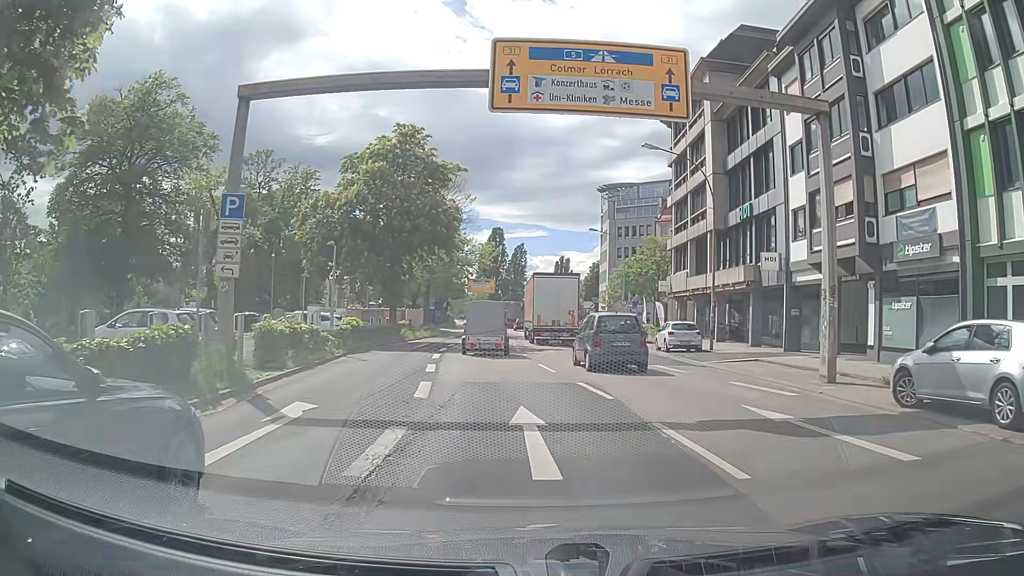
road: primary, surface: asphalt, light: Day
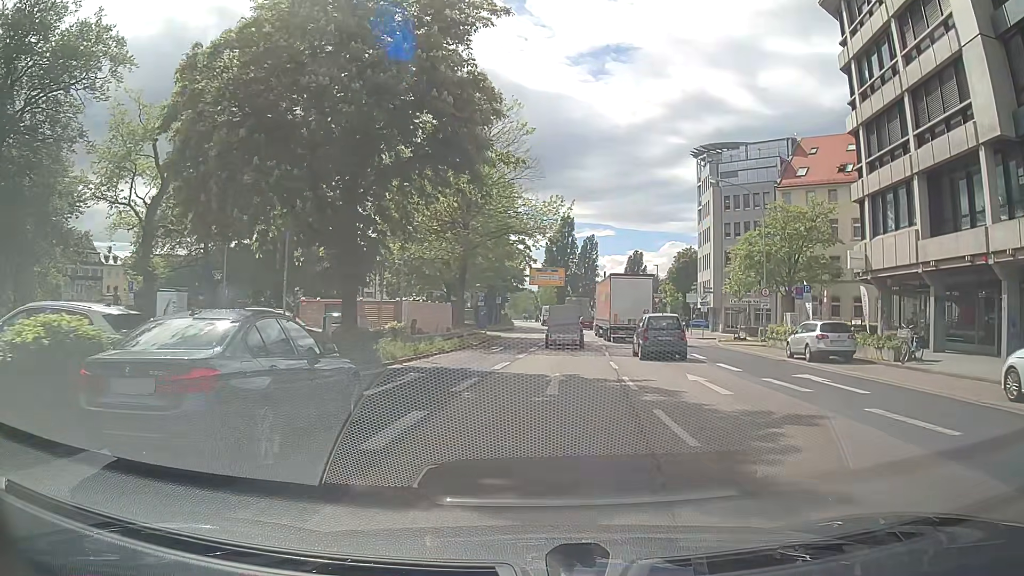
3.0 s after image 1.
(-1.4, +22.9) m; -6°
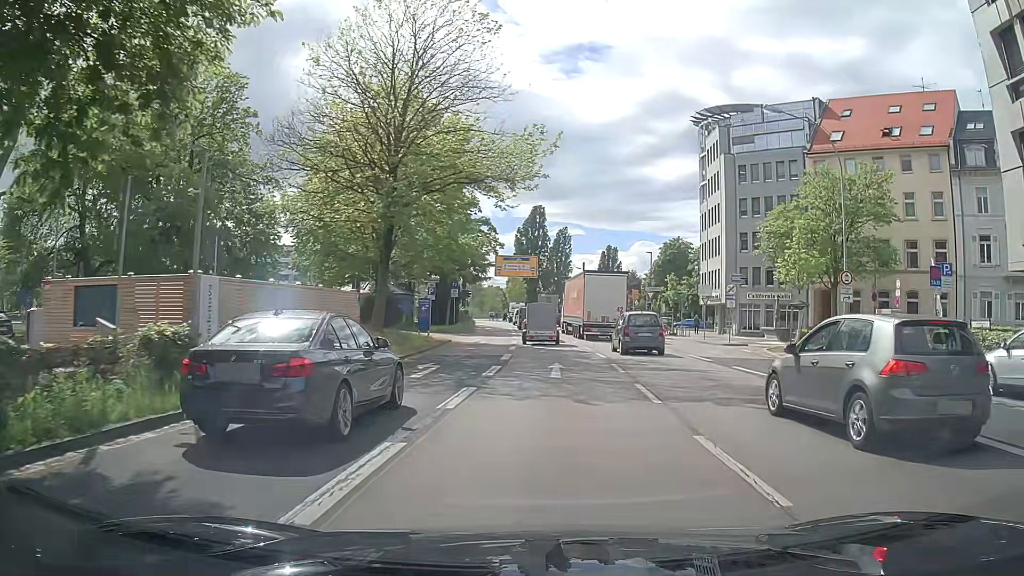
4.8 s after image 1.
(+0.3, +14.6) m; +3°
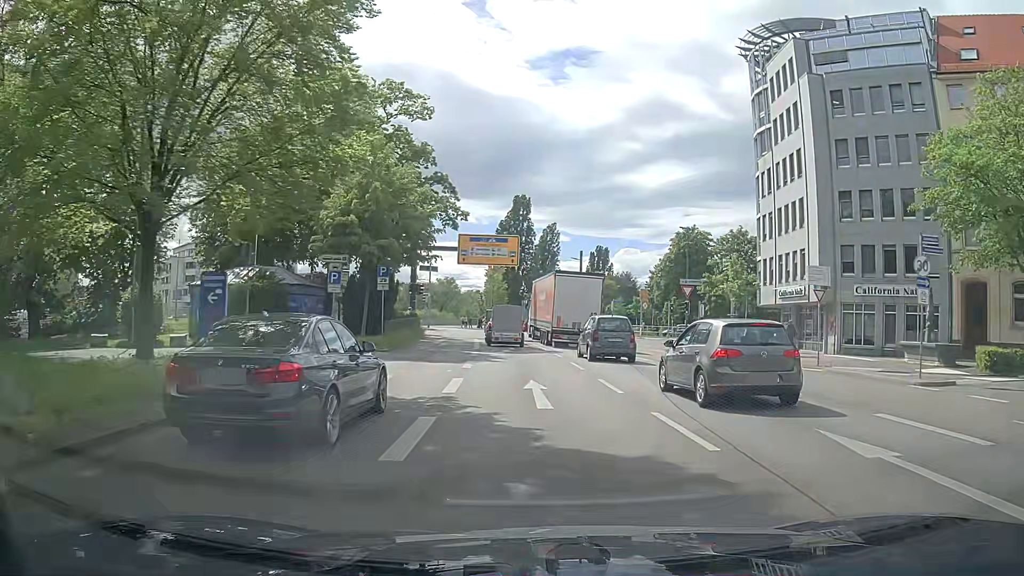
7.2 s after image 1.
(+0.2, +22.3) m; 0°
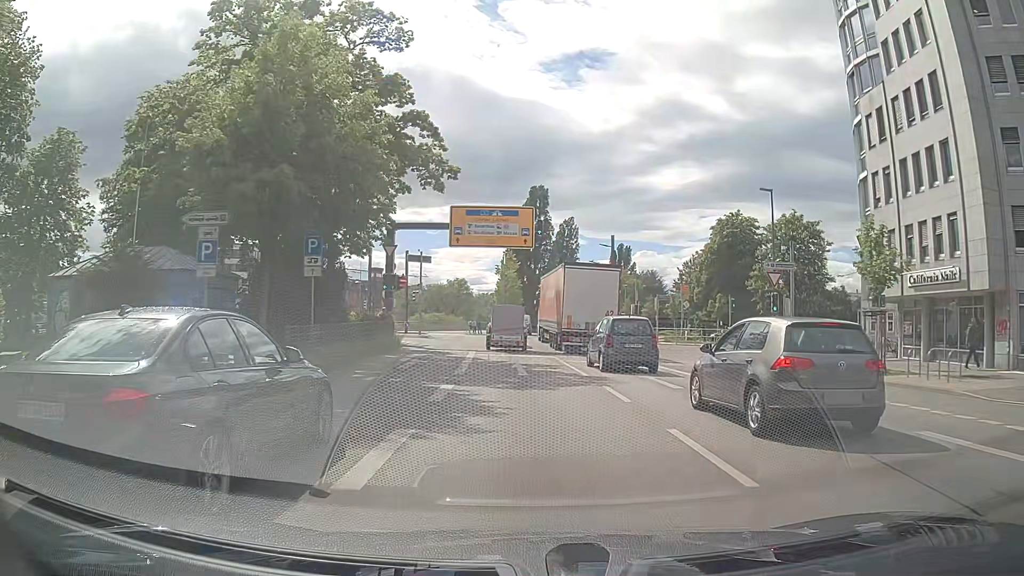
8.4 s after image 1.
(0.0, +13.8) m; -1°
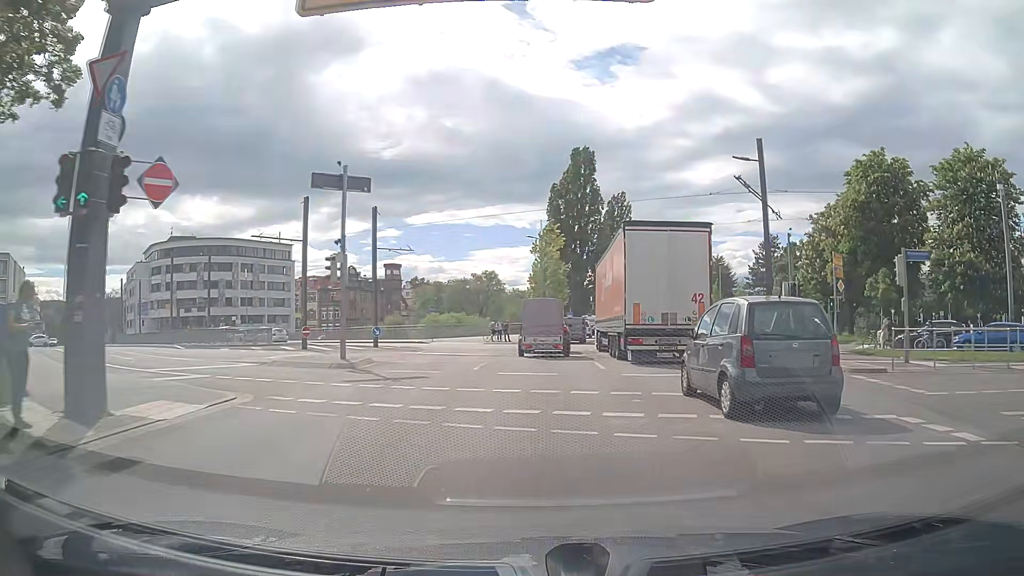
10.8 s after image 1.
(-1.2, +28.1) m; -3°
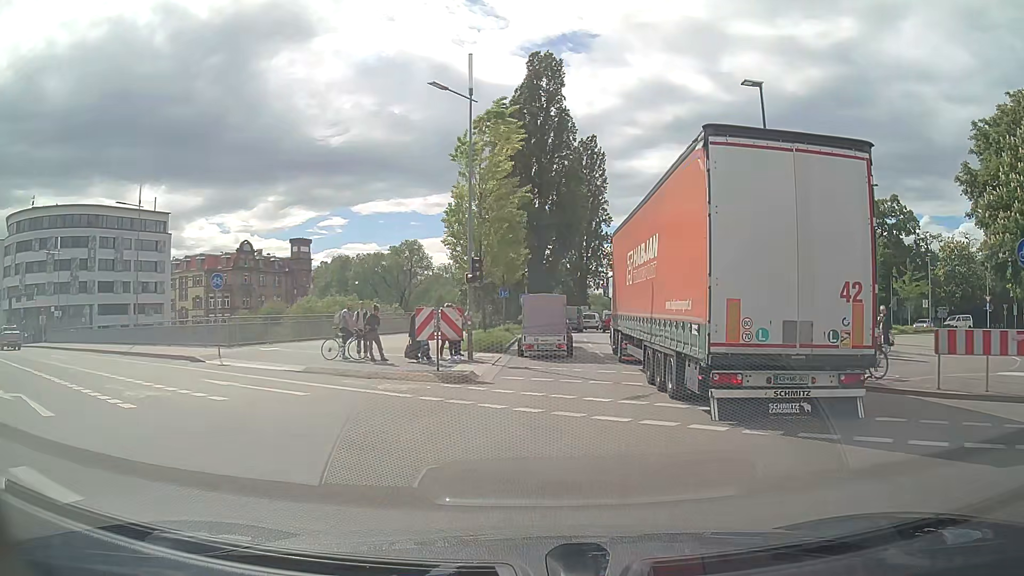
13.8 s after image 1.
(+0.7, +33.9) m; +5°
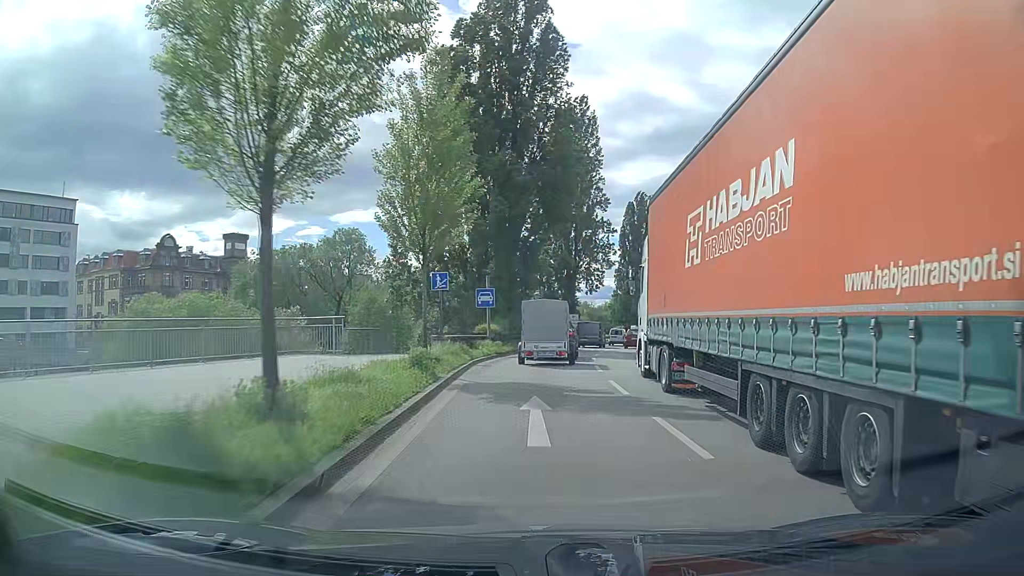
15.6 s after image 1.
(+0.3, +22.0) m; +1°
(0, +10) (0, +20) (+1, +30) (+2, +40) (+4, +50) (+6, +60) (+8, +69) (+10, +79) (+13, +89) (+16, +98) m
